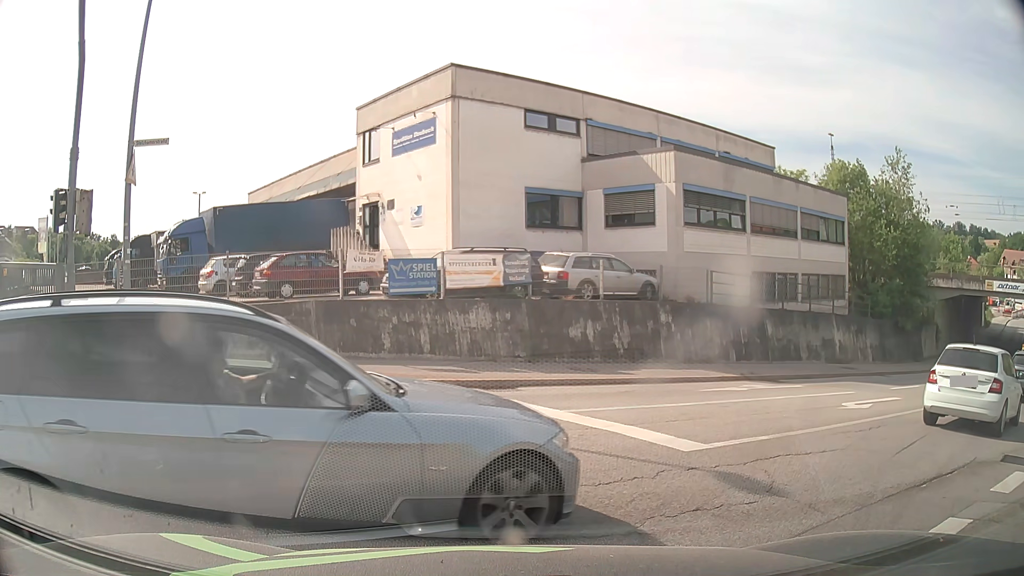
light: Day
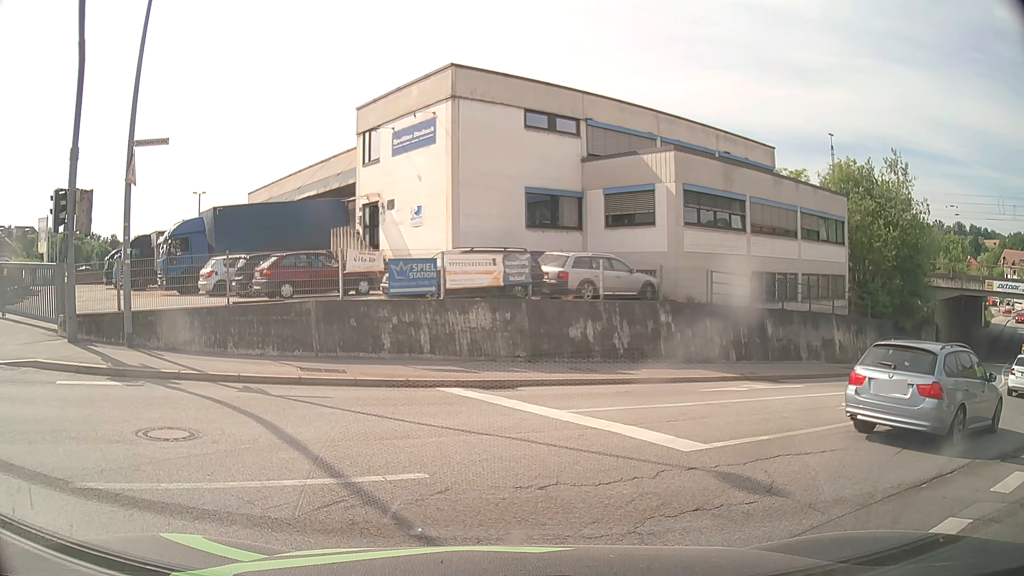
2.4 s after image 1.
(0.0, 0.0) m; 0°
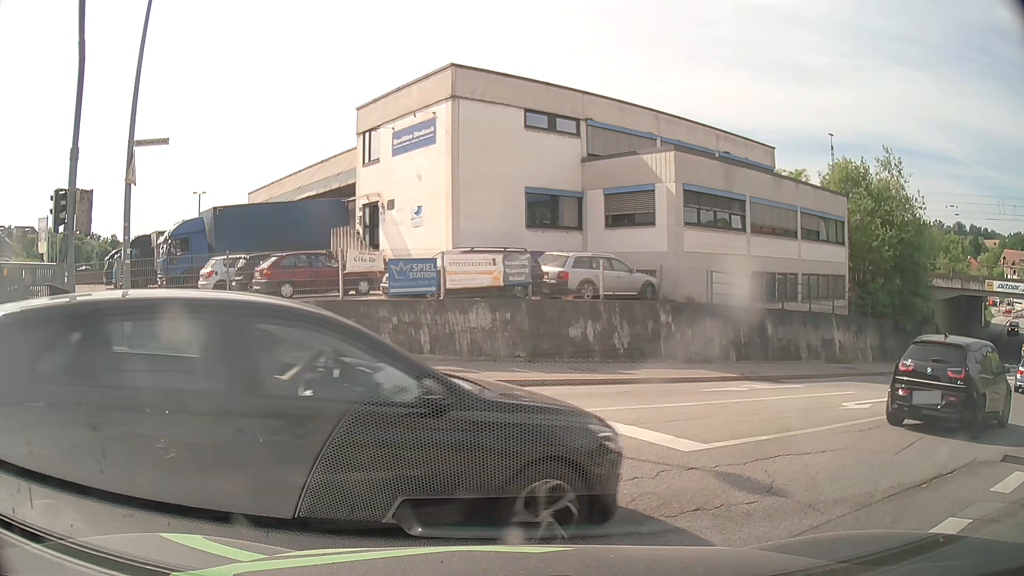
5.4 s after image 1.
(0.0, 0.0) m; 0°
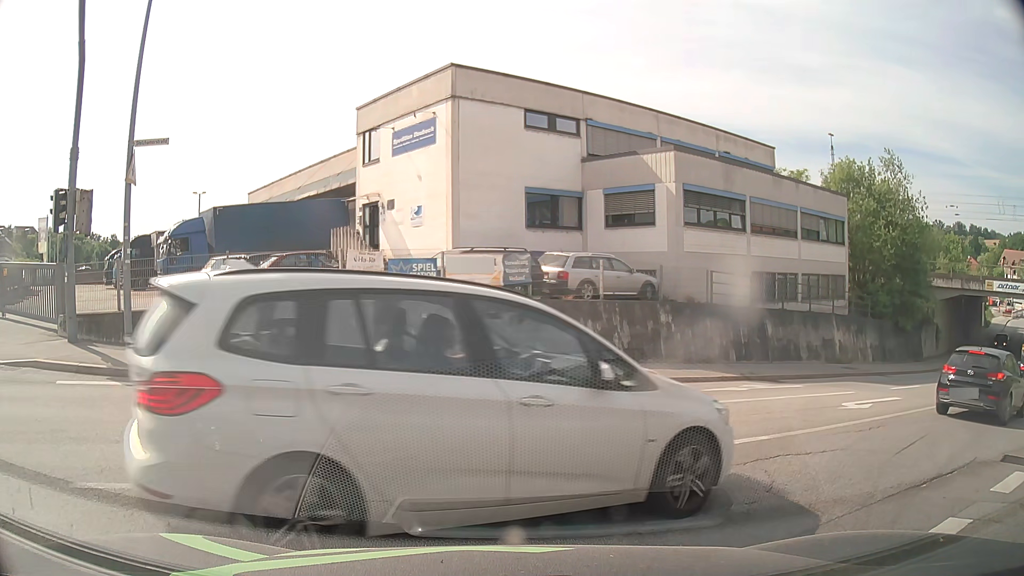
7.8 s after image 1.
(0.0, 0.0) m; 0°
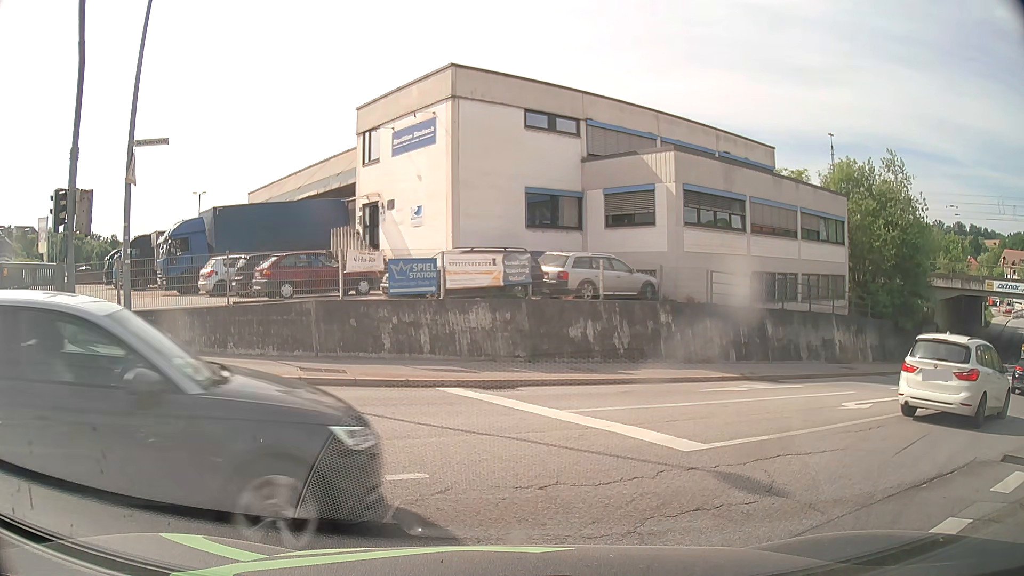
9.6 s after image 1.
(0.0, 0.0) m; 0°
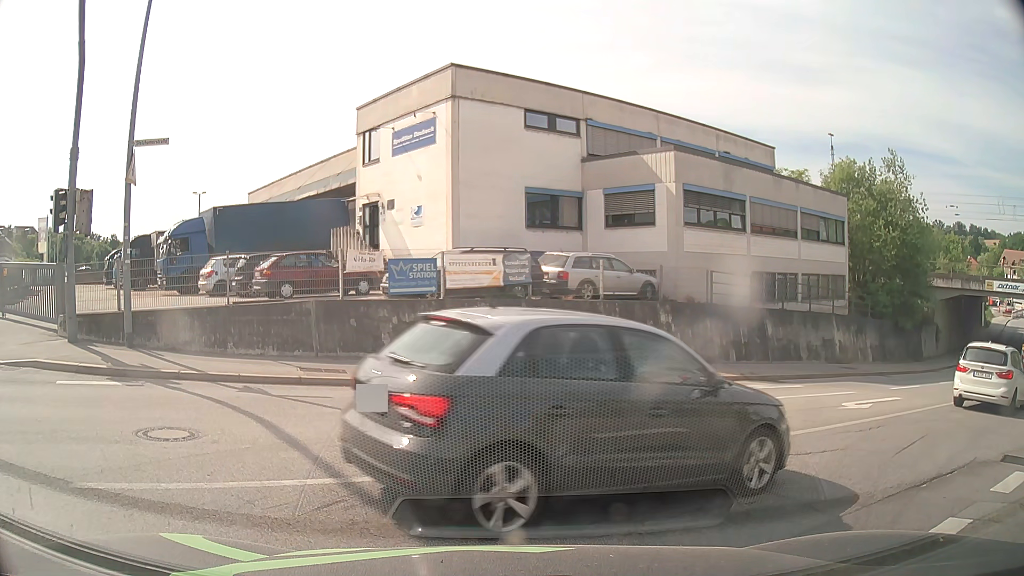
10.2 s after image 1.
(0.0, 0.0) m; 0°
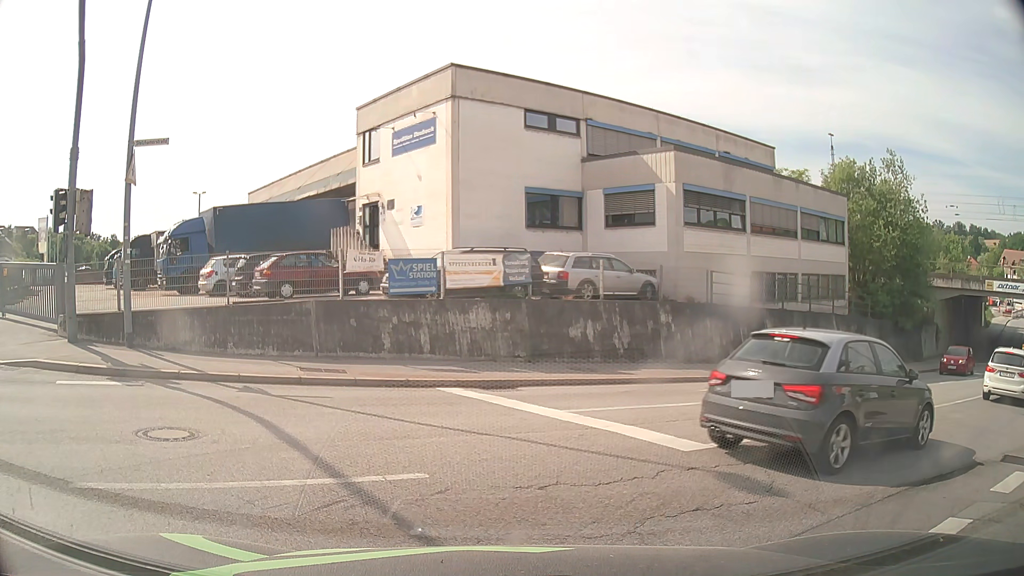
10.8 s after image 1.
(0.0, 0.0) m; 0°
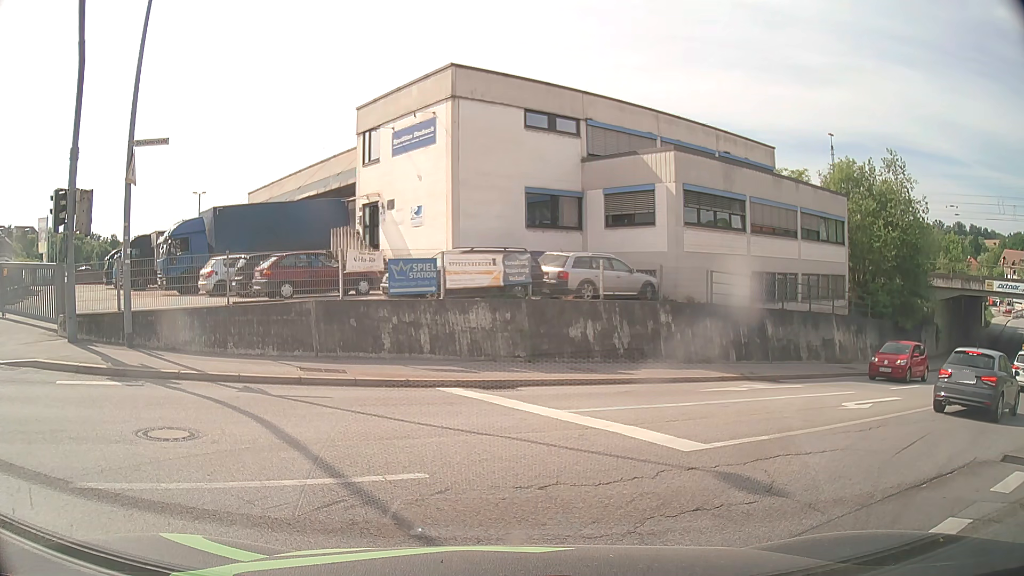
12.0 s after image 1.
(0.0, 0.0) m; 0°
